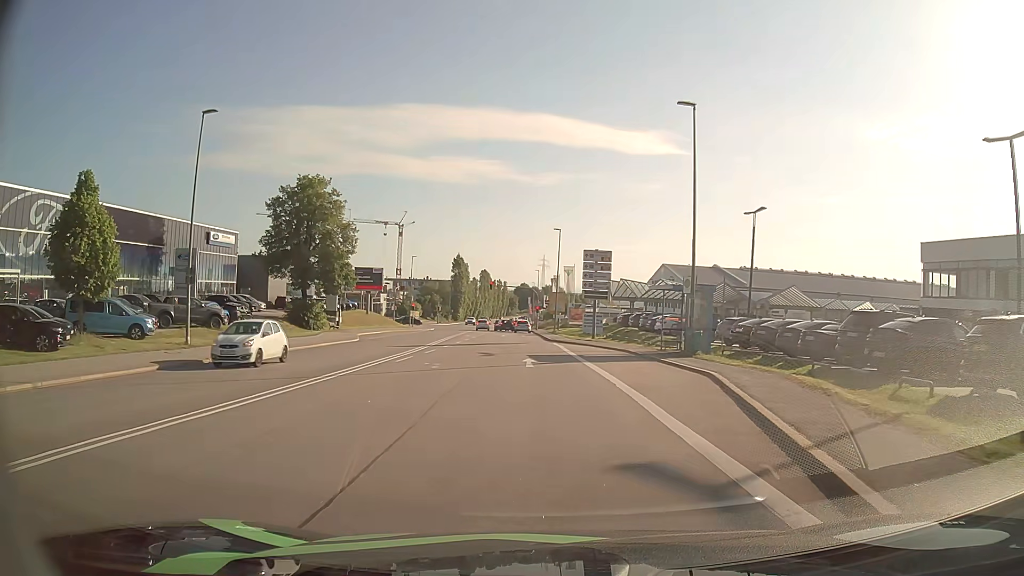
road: secondary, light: Day
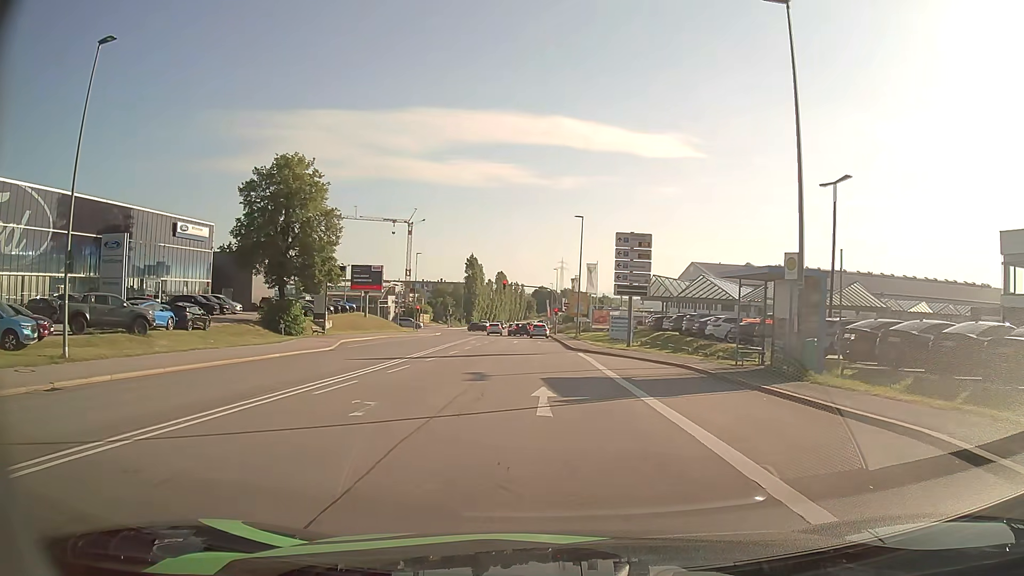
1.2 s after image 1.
(-0.2, +9.9) m; -2°
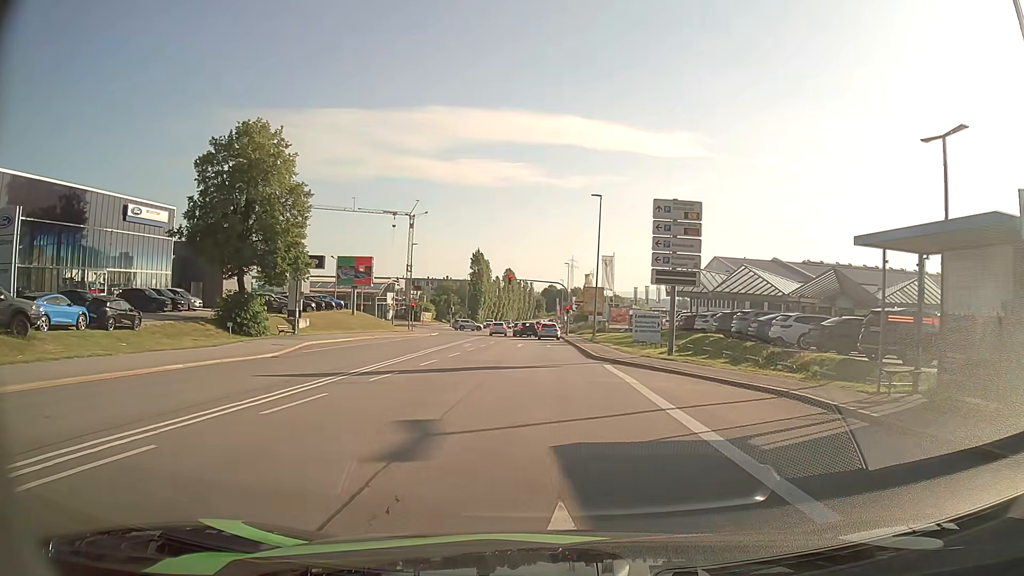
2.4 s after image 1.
(-0.1, +9.3) m; -1°
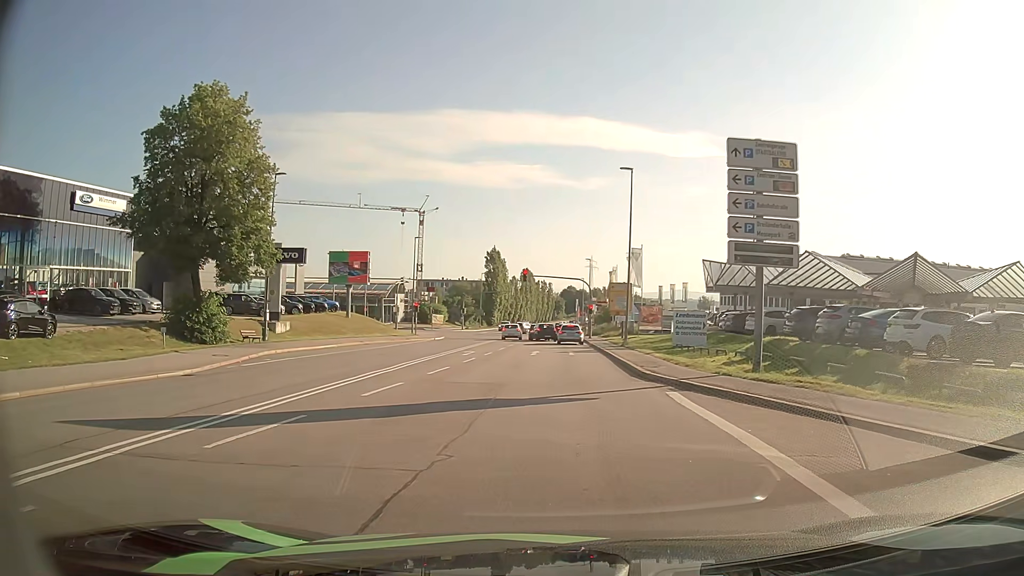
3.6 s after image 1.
(-0.1, +8.7) m; -1°
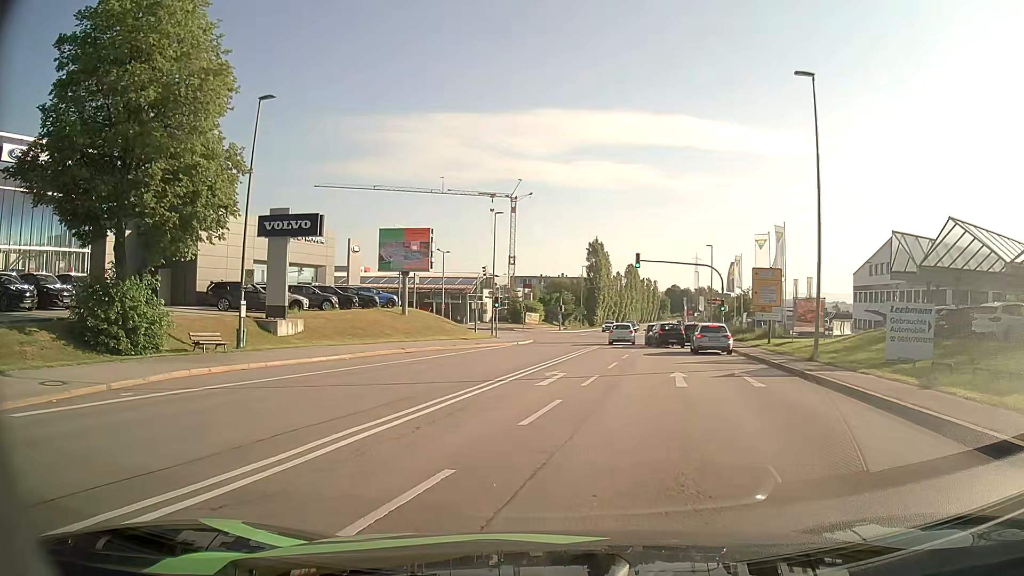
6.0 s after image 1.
(-1.2, +15.5) m; -9°
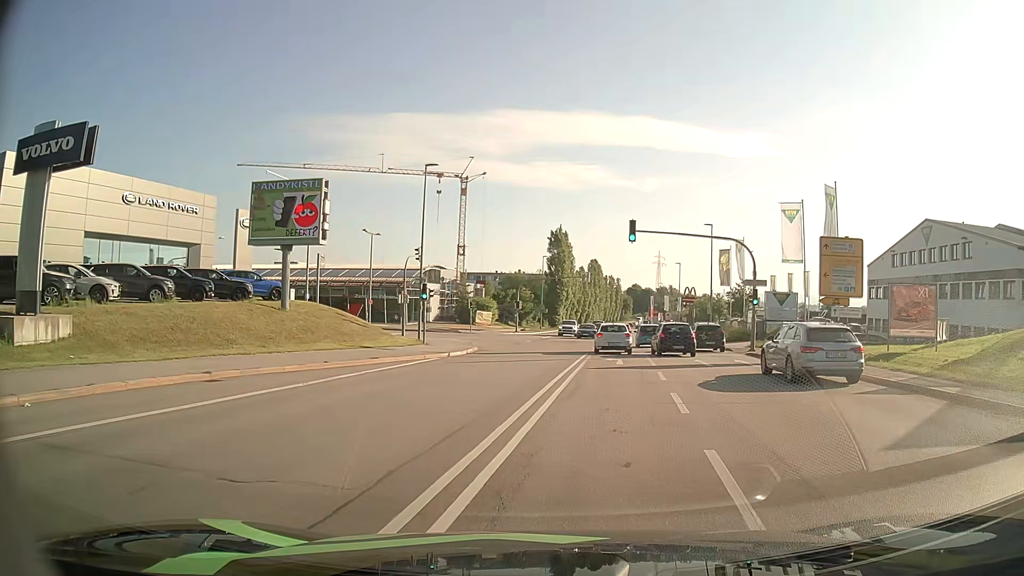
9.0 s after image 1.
(+0.3, +16.8) m; +3°
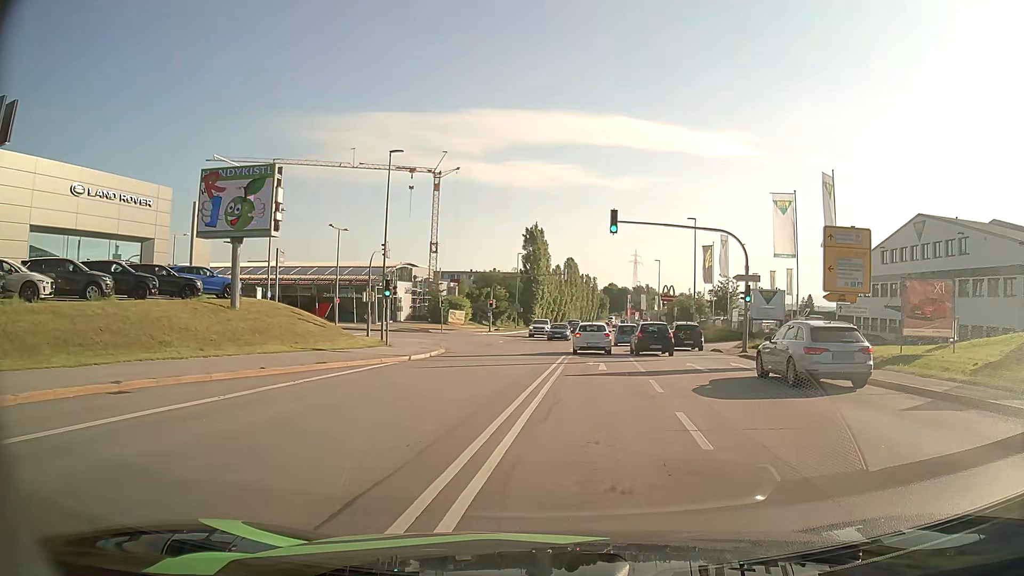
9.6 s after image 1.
(+0.1, +3.0) m; +2°
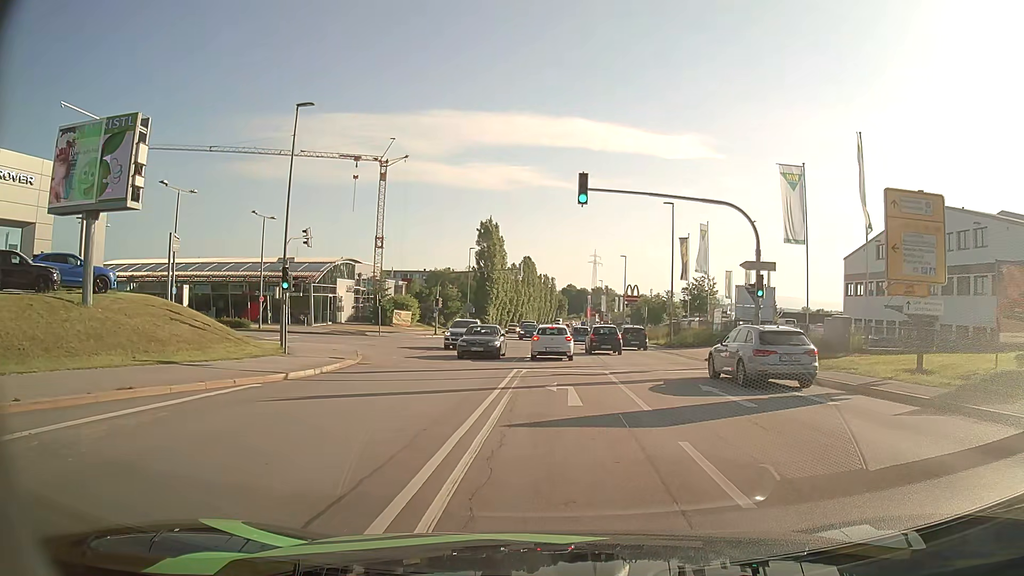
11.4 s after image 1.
(+0.4, +8.2) m; +5°
(0, +10) (0, +20) (0, +30) (-1, +40) (-8, +47) (-18, +48) (-28, +49) (-38, +49) (-48, +50) (-58, +51) m
